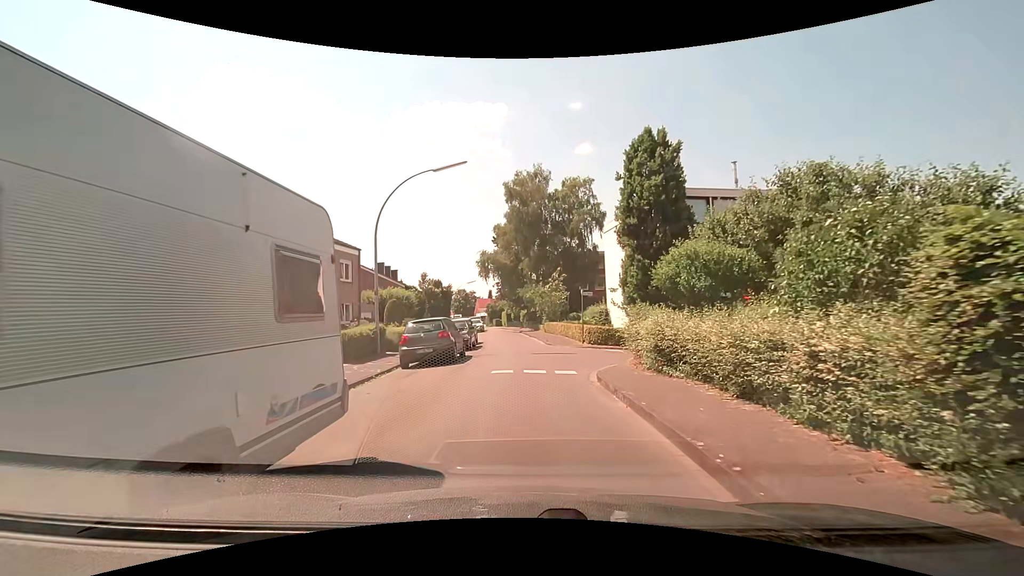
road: residential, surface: paved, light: Day
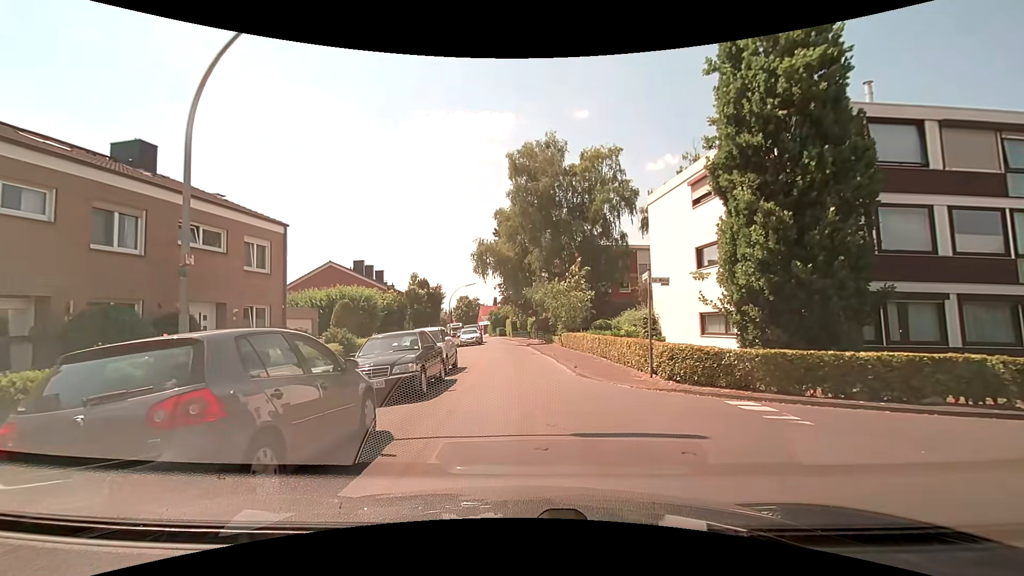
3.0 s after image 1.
(-0.1, +11.8) m; -2°
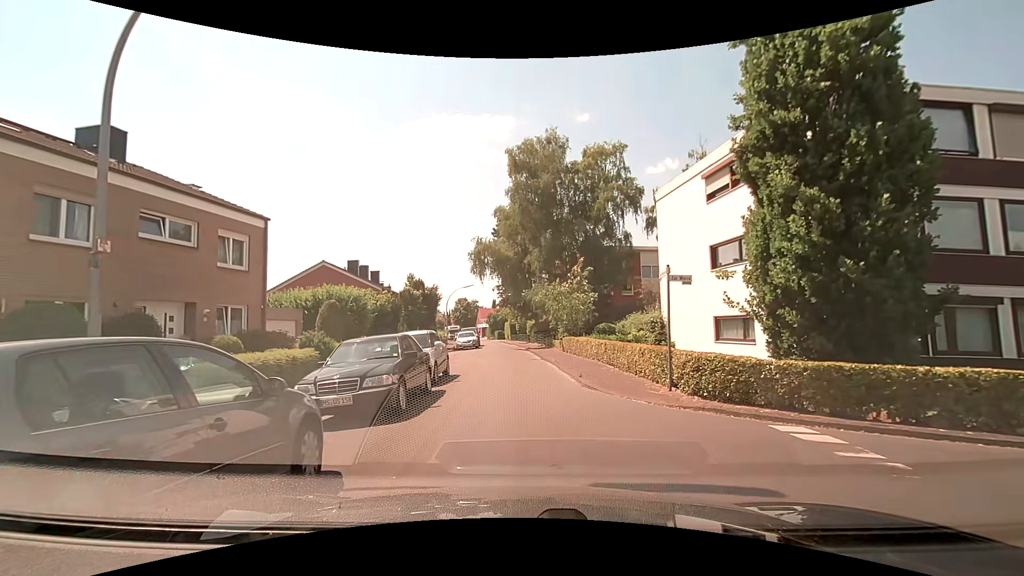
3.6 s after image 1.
(0.0, +1.7) m; +1°
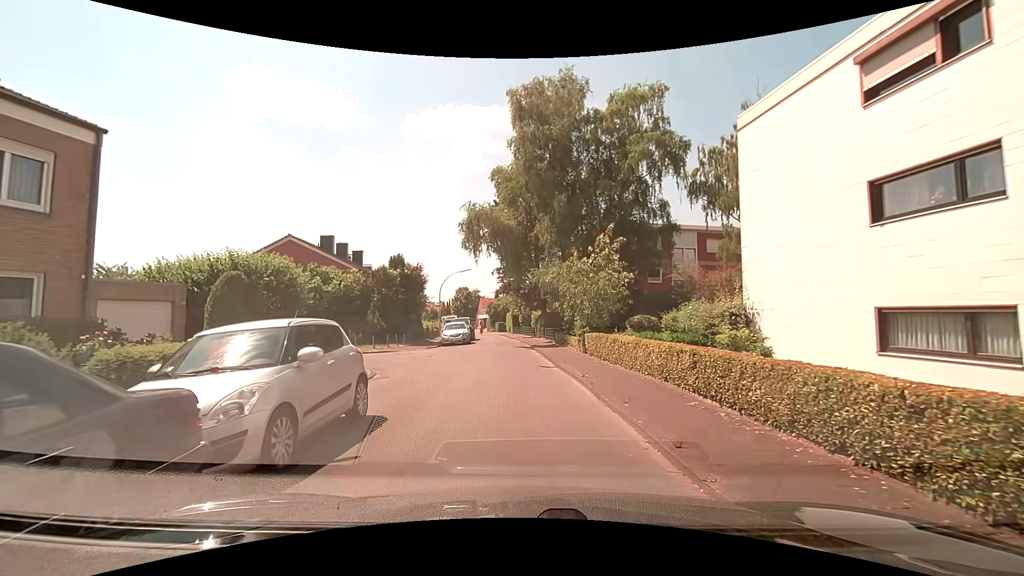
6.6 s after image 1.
(0.0, +9.0) m; +1°
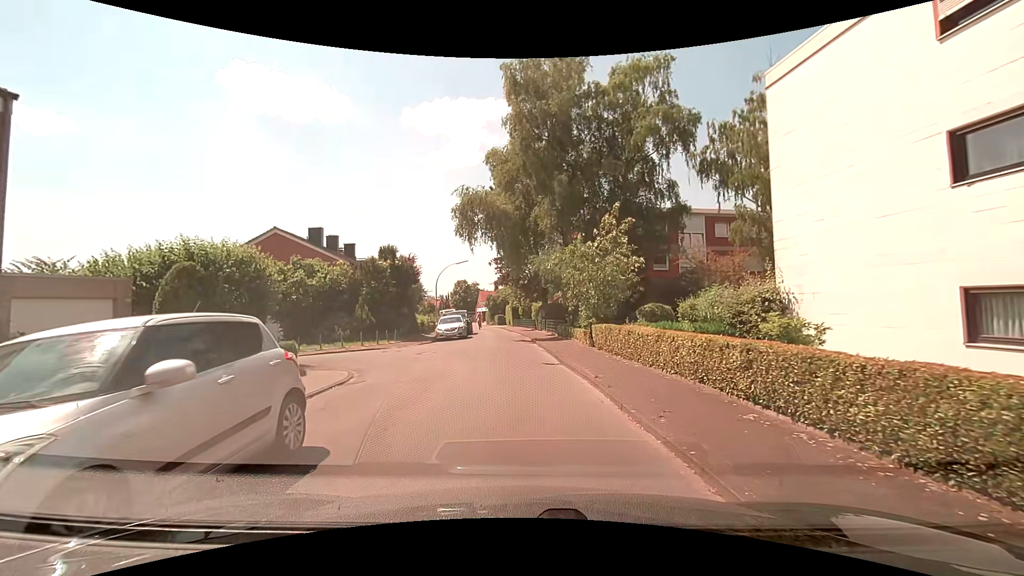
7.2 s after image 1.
(0.0, +2.2) m; -1°
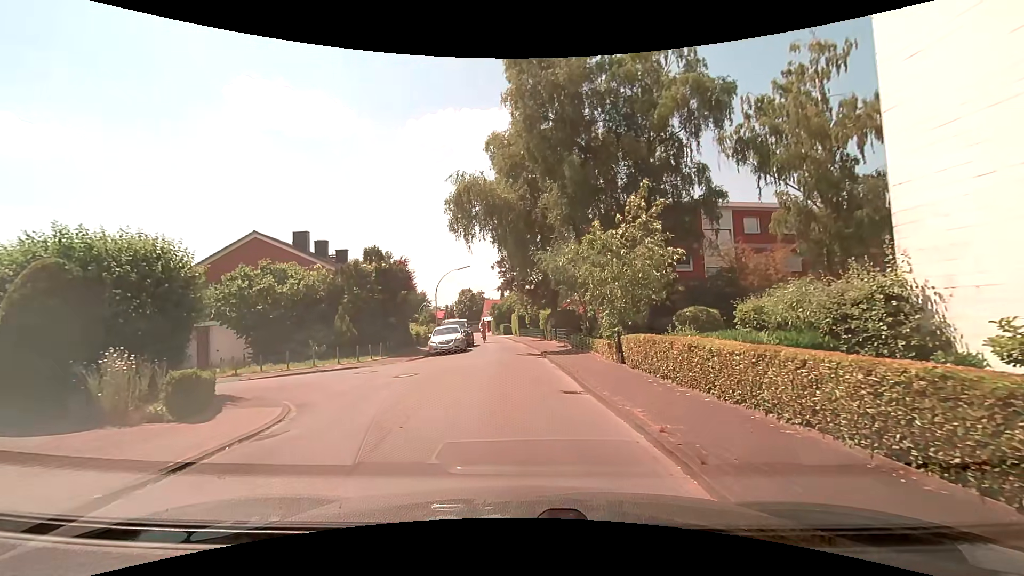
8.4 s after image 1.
(-0.1, +4.3) m; -1°
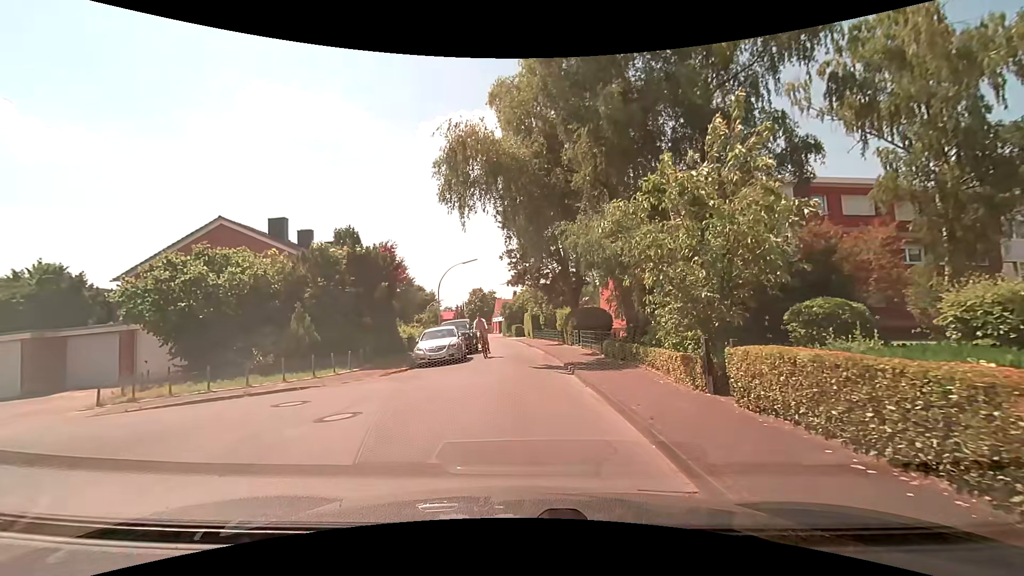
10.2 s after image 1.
(-0.1, +6.3) m; -1°
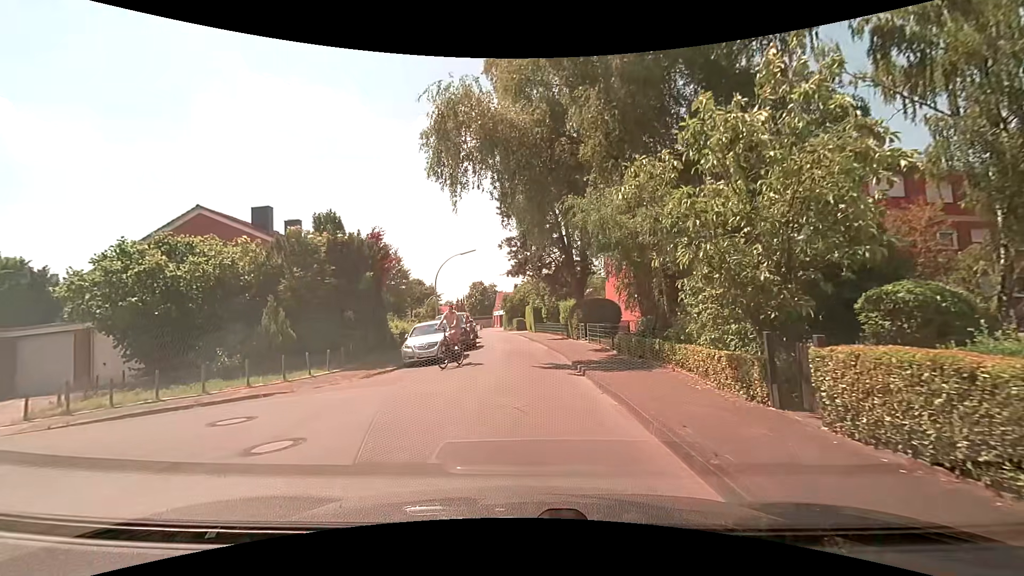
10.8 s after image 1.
(0.0, +2.2) m; -1°
(0, +10) (0, +20) (-1, +30) (-2, +40) (-3, +50) (-4, +60) (-6, +70) (-7, +80) (-10, +89) (-13, +99) m
